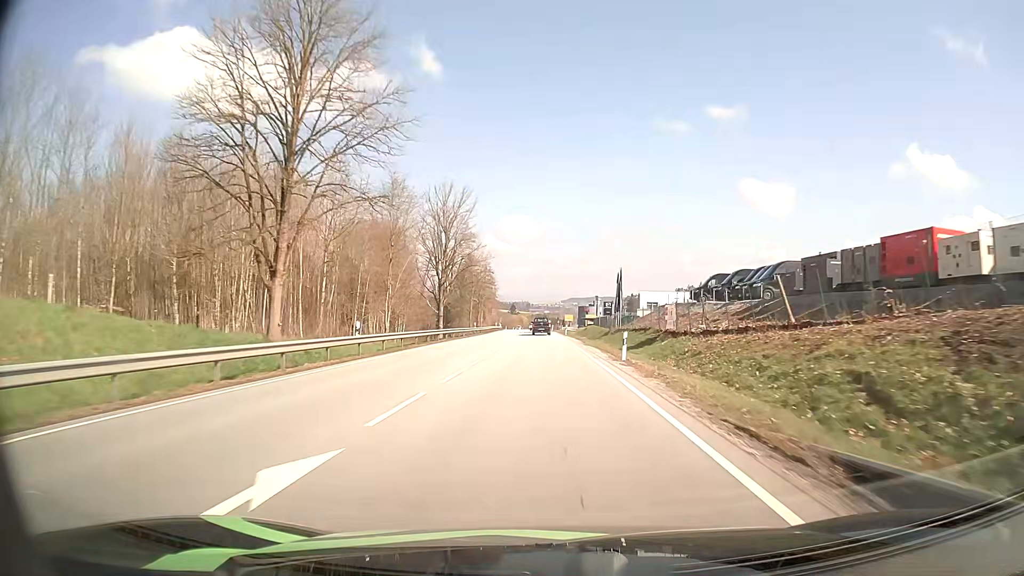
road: primary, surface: asphalt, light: Day
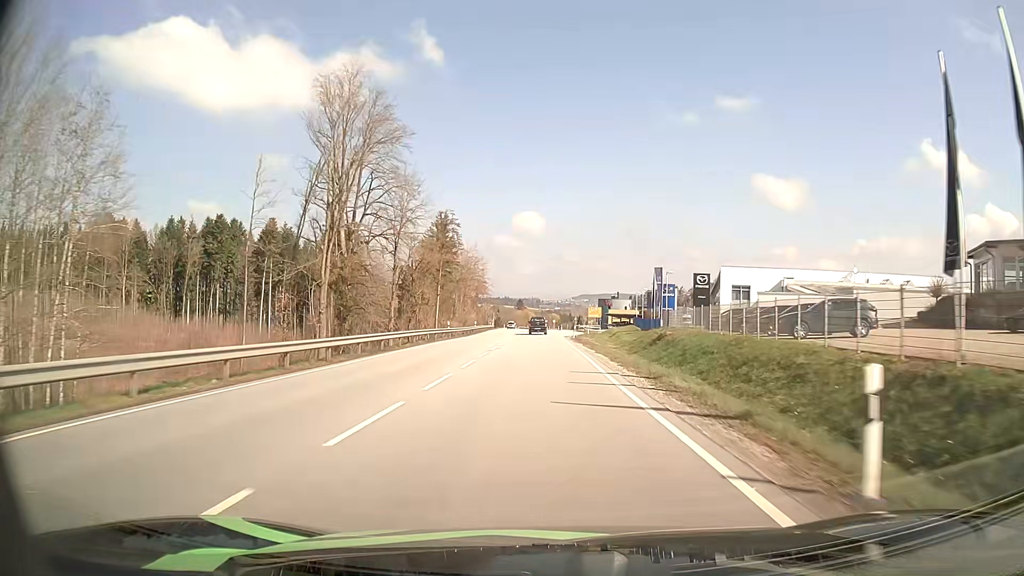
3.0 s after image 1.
(-0.4, +67.4) m; -1°
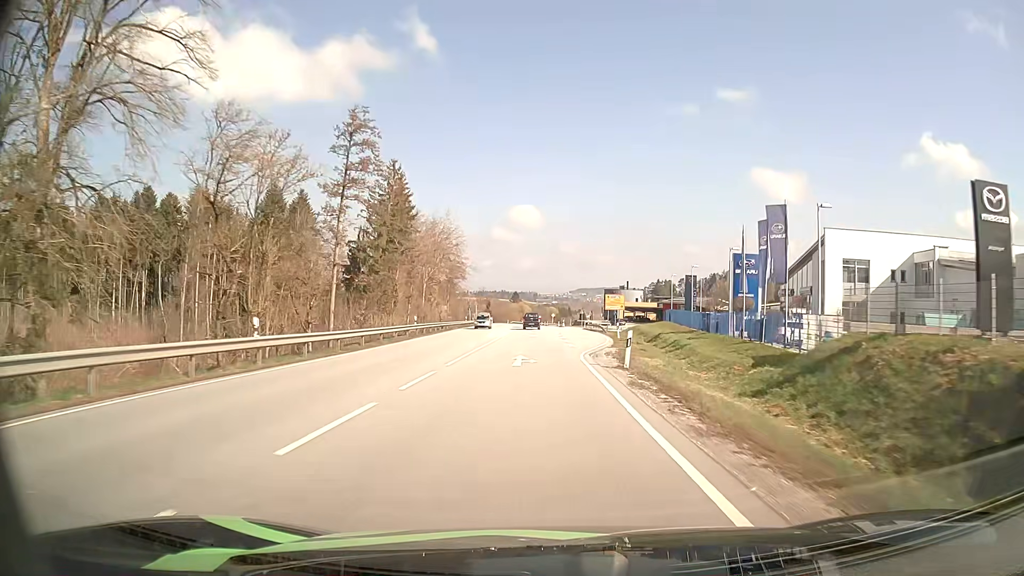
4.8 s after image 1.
(0.0, +36.7) m; 0°
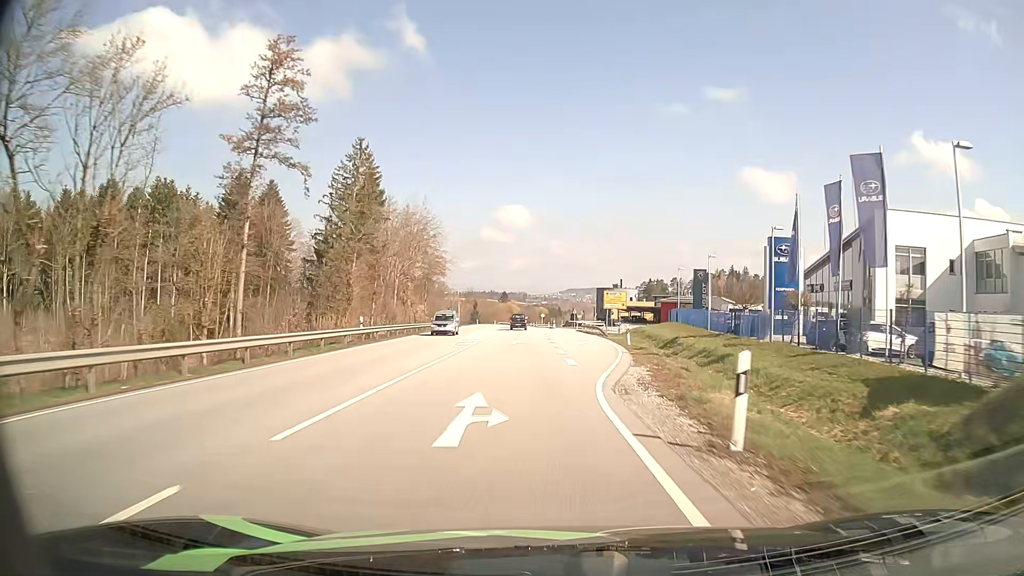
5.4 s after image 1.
(0.0, +11.2) m; 0°
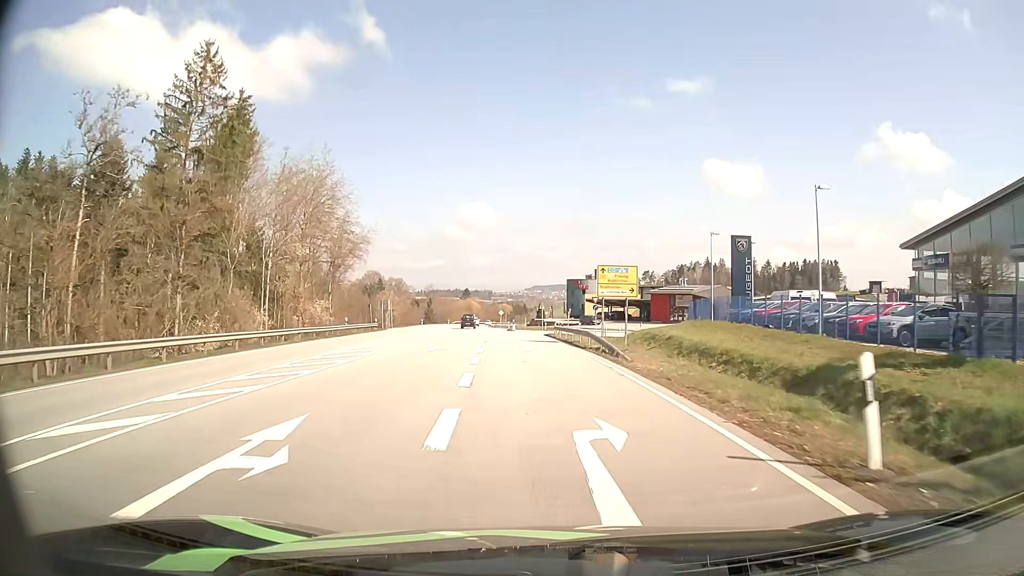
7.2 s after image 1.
(+1.0, +29.5) m; +3°
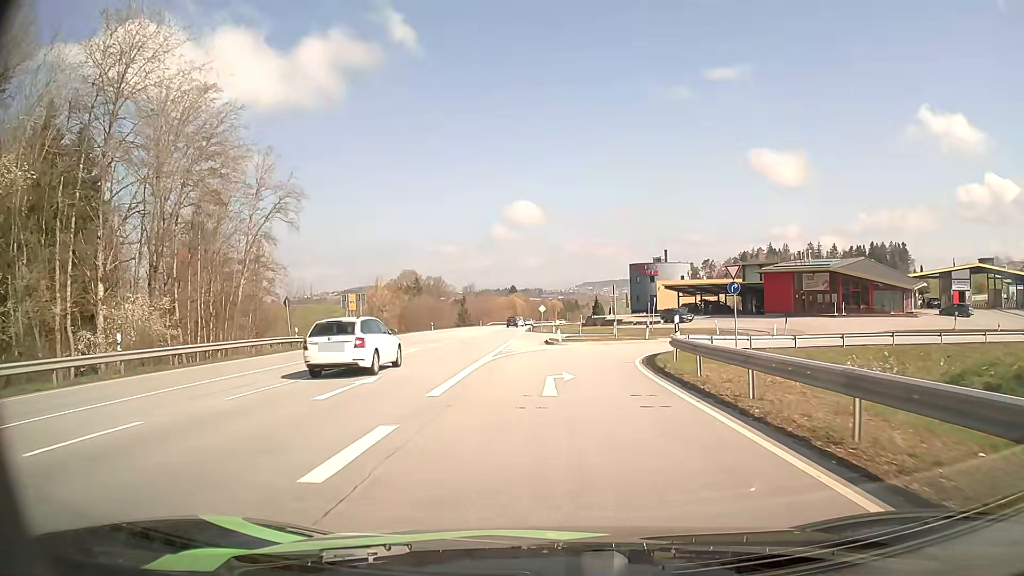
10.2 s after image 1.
(-1.6, +37.3) m; -5°
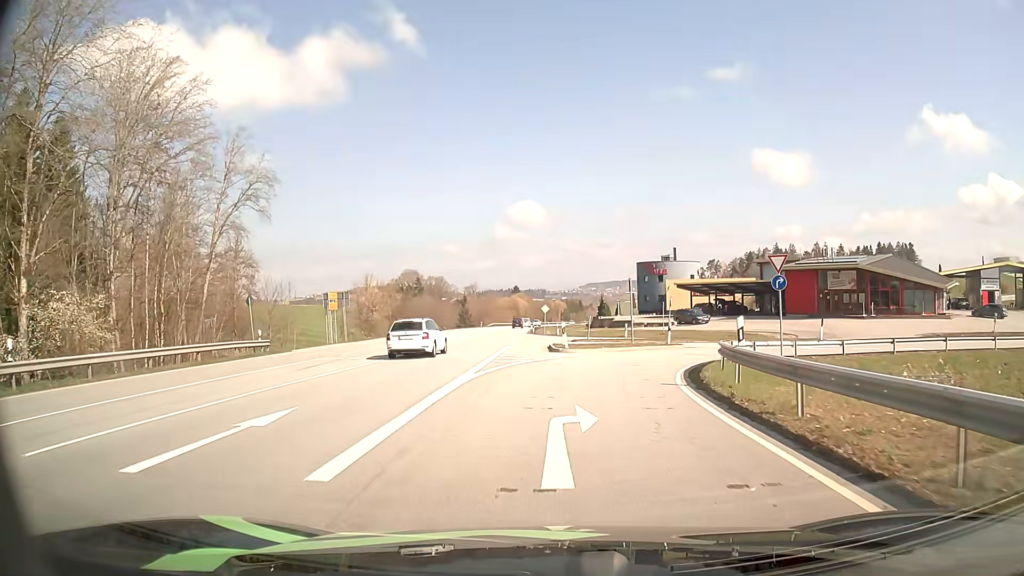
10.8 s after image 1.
(0.0, +5.9) m; -1°
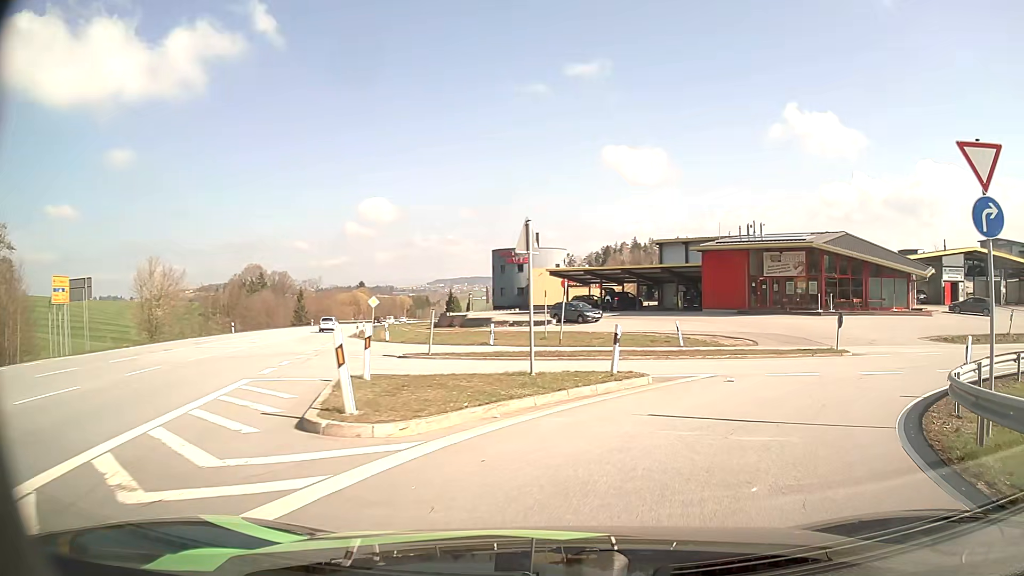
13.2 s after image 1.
(+0.9, +18.5) m; +12°
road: residential
